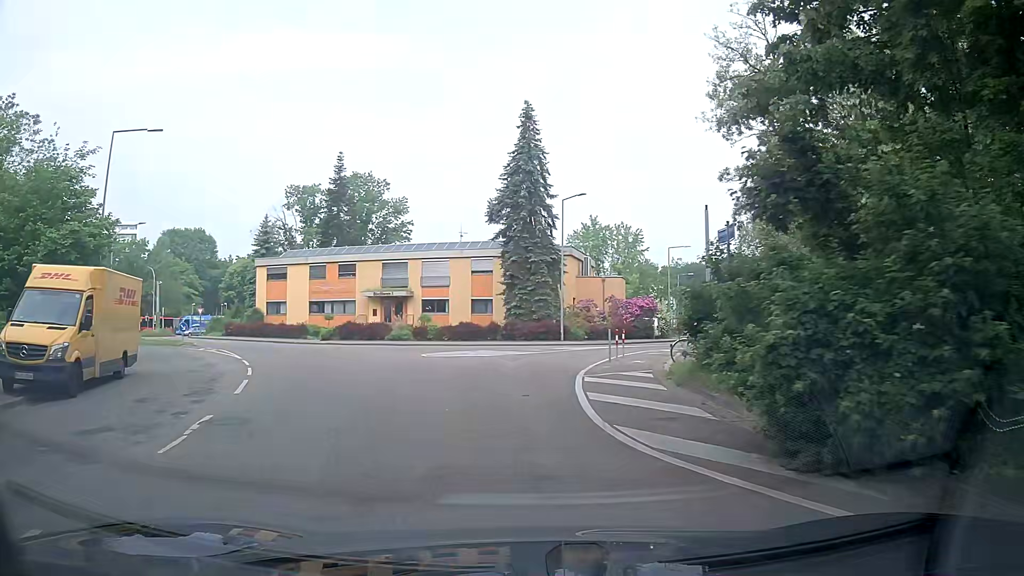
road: residential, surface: asphalt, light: Day
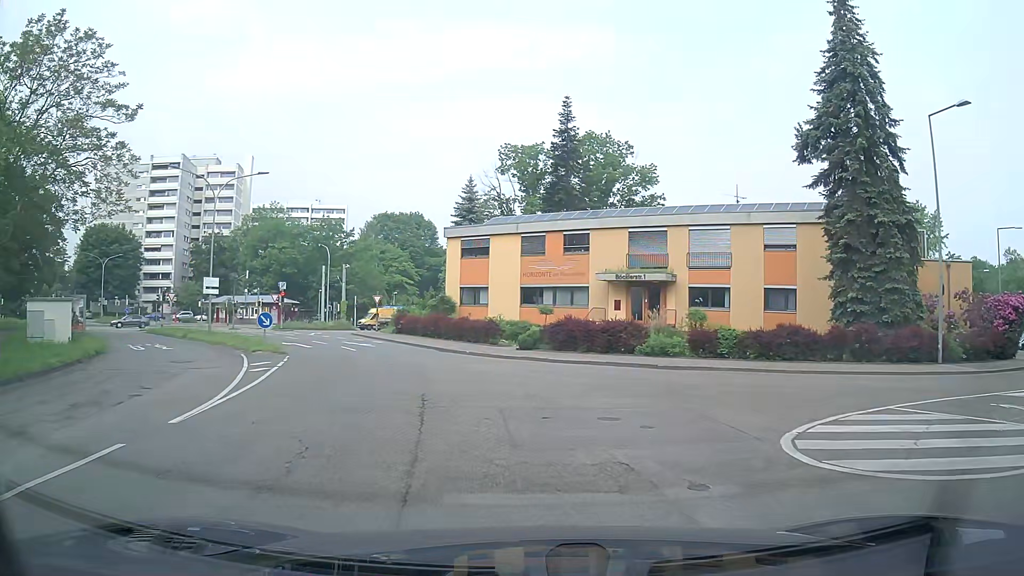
(-4.1, +19.0) m; -20°
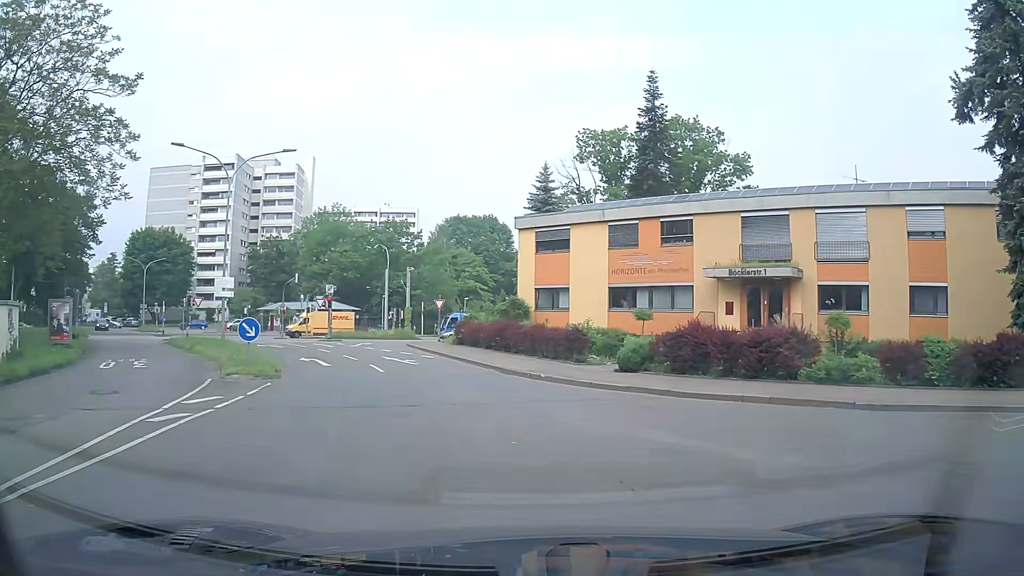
(-0.7, +7.9) m; -8°
